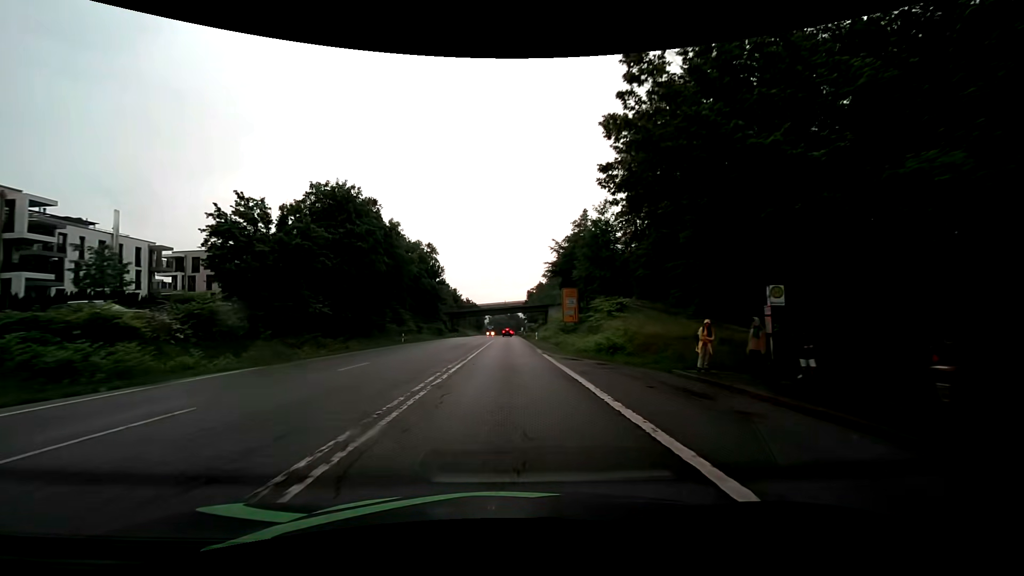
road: secondary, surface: asphalt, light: Day
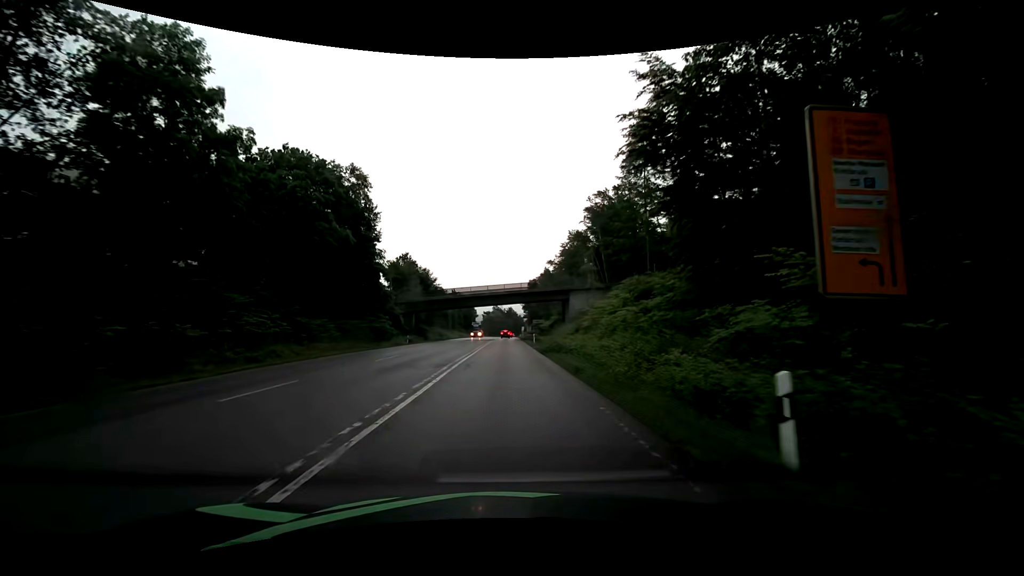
(+0.2, +46.0) m; +1°
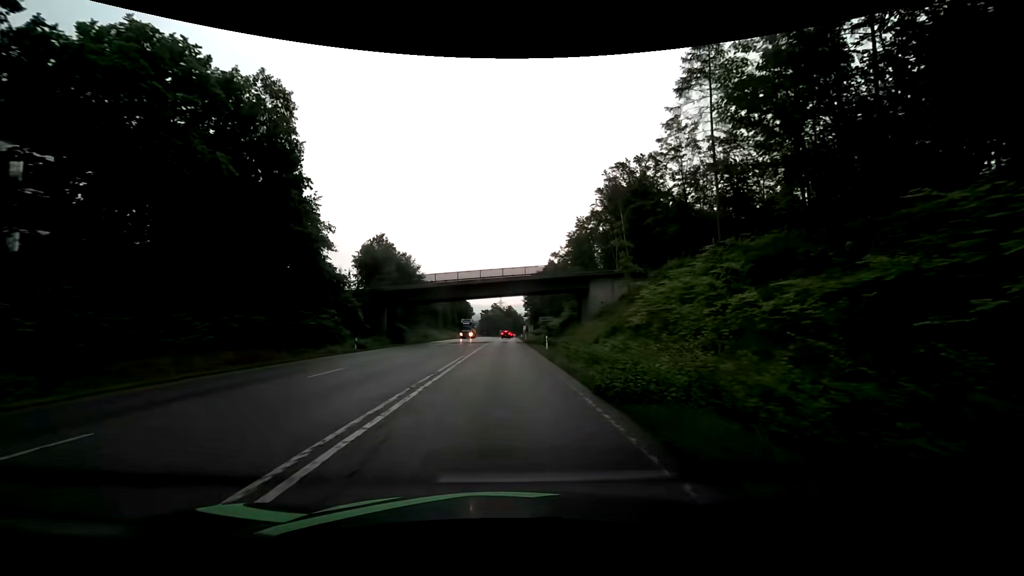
(-0.2, +18.3) m; -1°
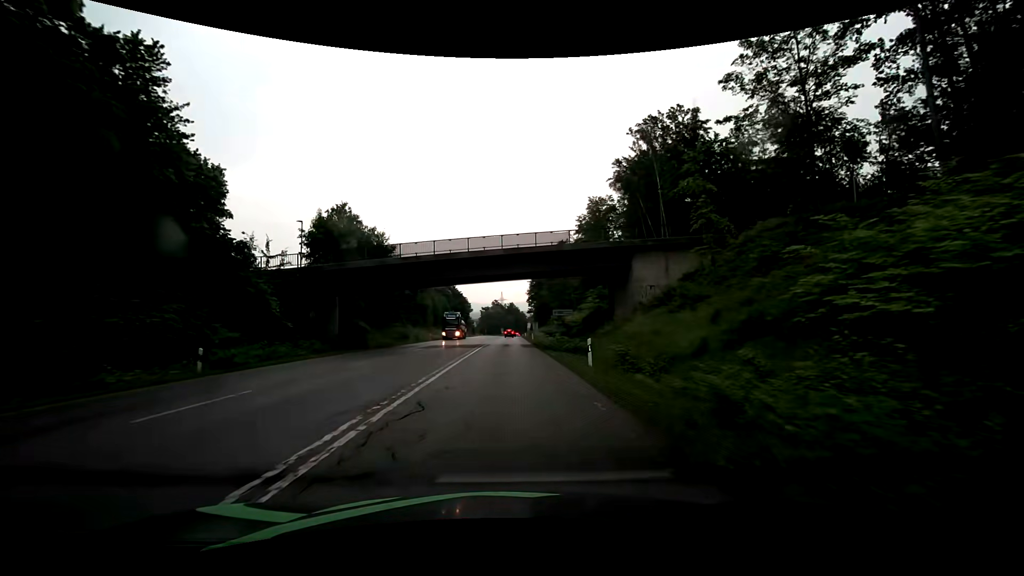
(0.0, +18.4) m; 0°
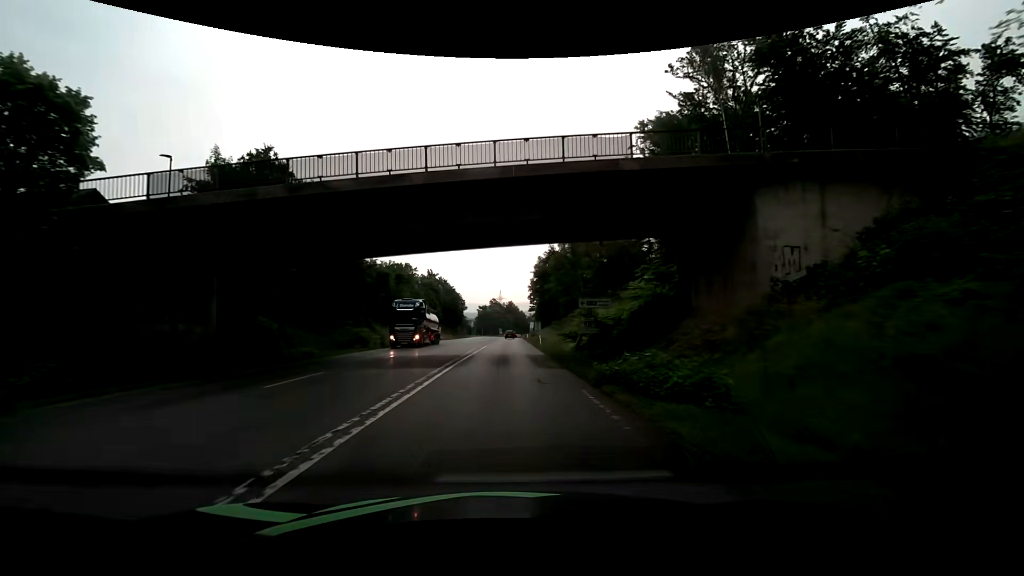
(0.0, +18.4) m; 0°
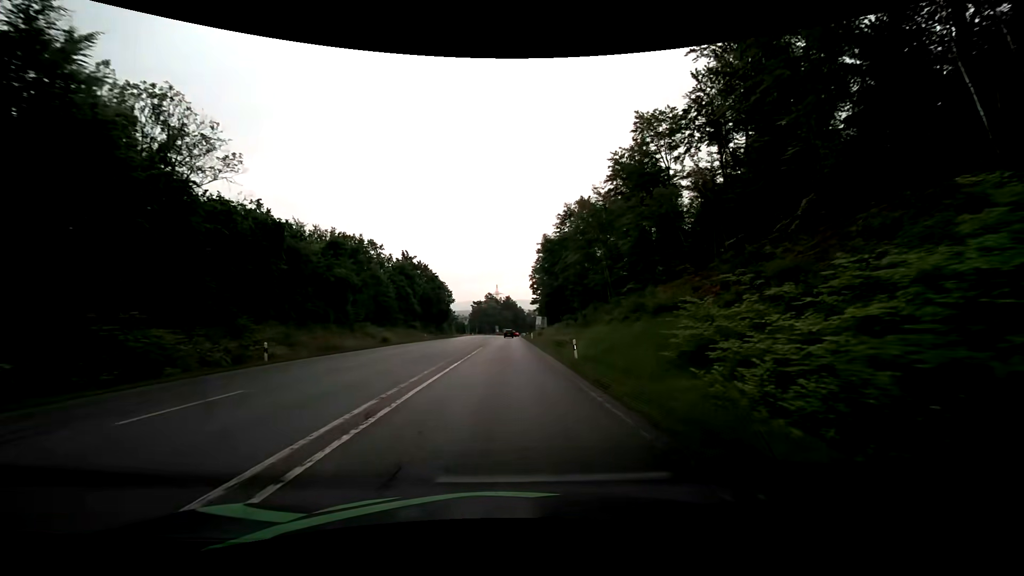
(0.0, +27.5) m; 0°
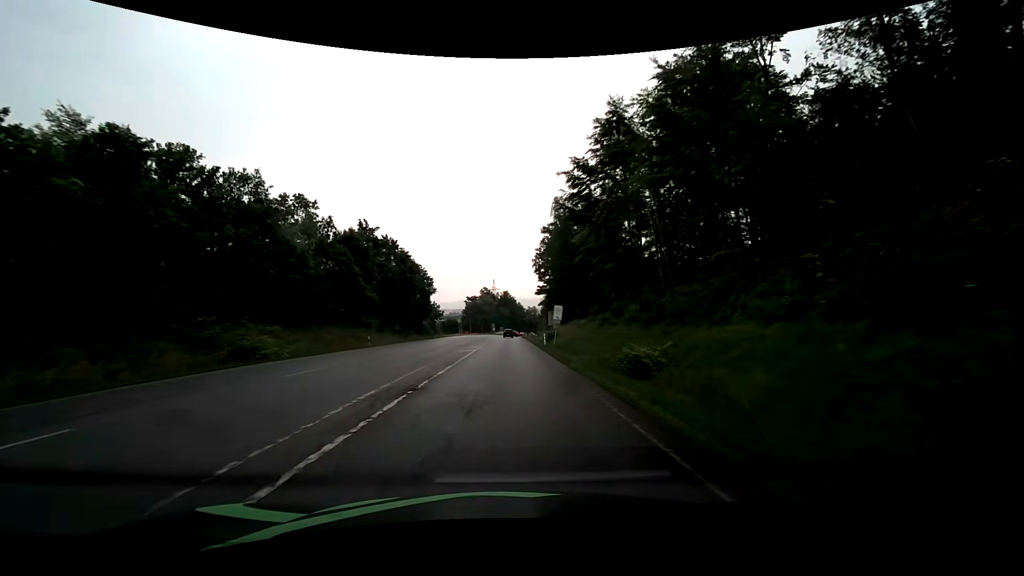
(+0.3, +27.6) m; +1°
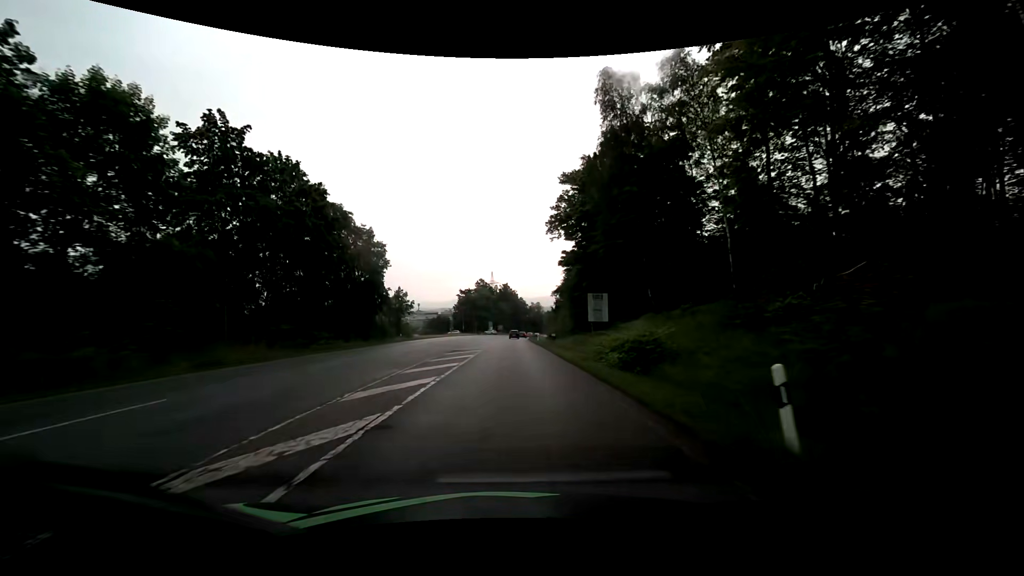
(-0.1, +36.7) m; 0°
(0, +10) (0, +20) (0, +30) (0, +40) (0, +50) (+1, +60) (+1, +70) (+1, +80) (+1, +90) (+2, +100) m
